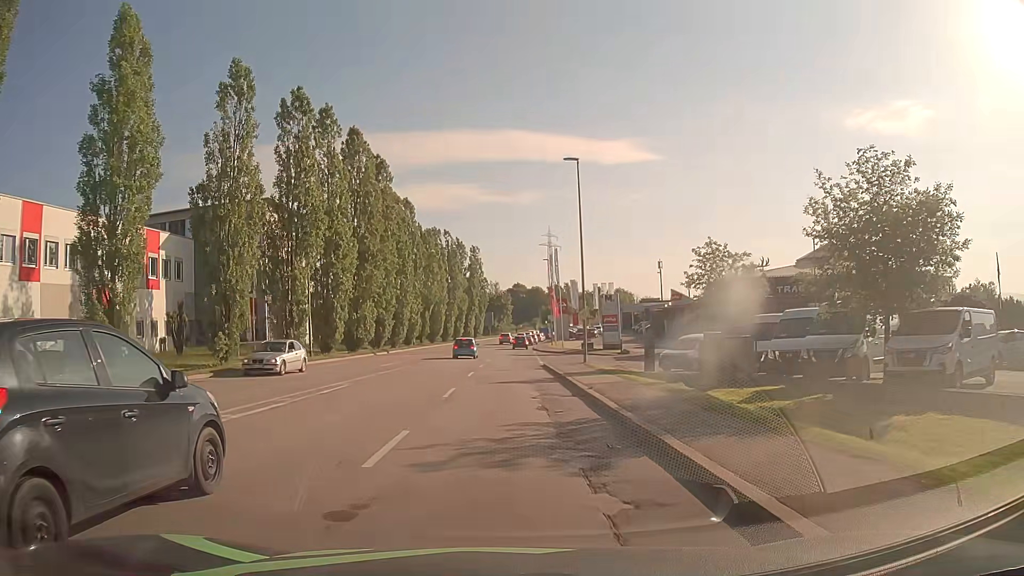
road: tertiary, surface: asphalt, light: Day
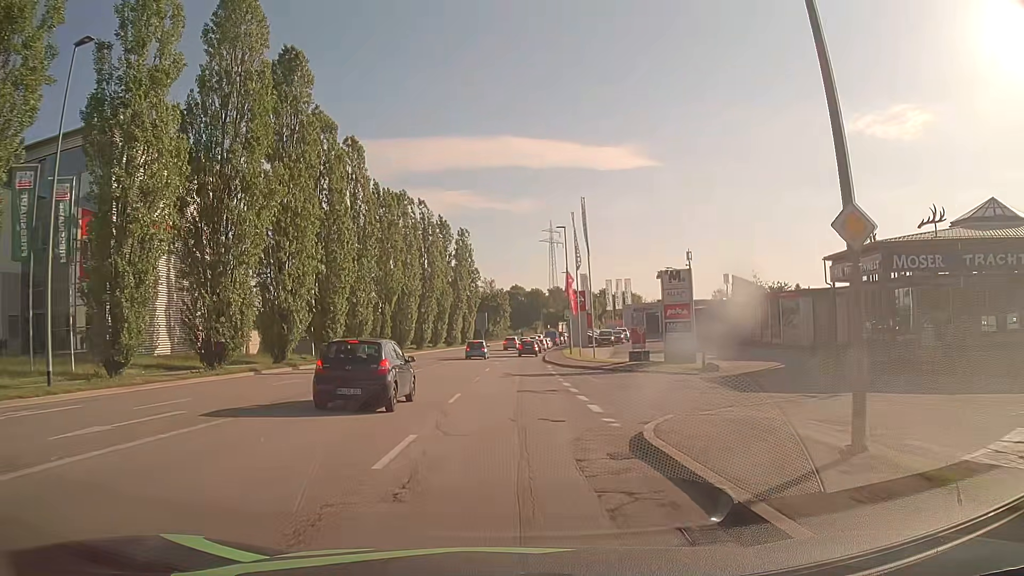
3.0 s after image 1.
(0.0, +26.7) m; 0°
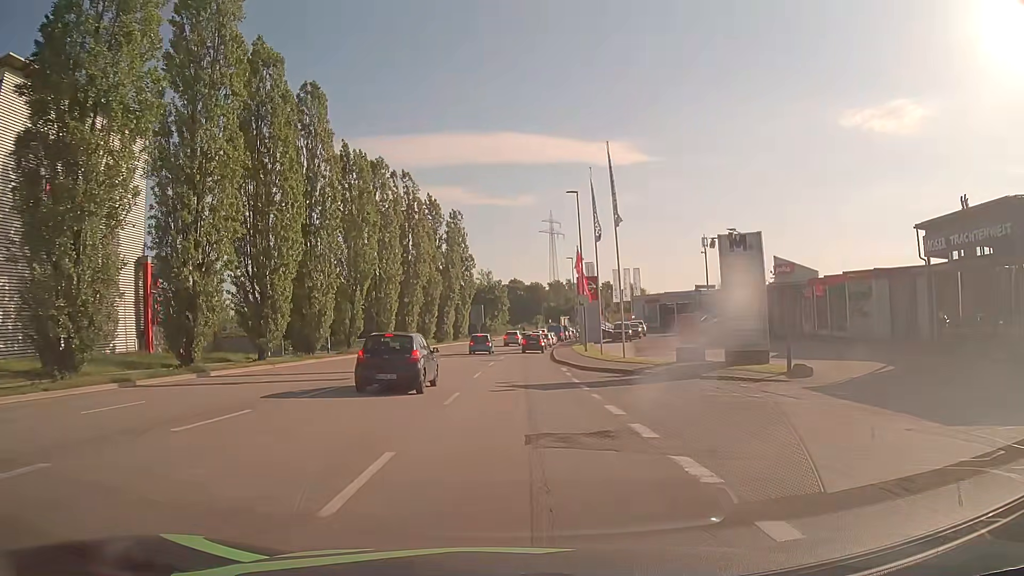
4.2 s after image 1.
(0.0, +11.3) m; 0°
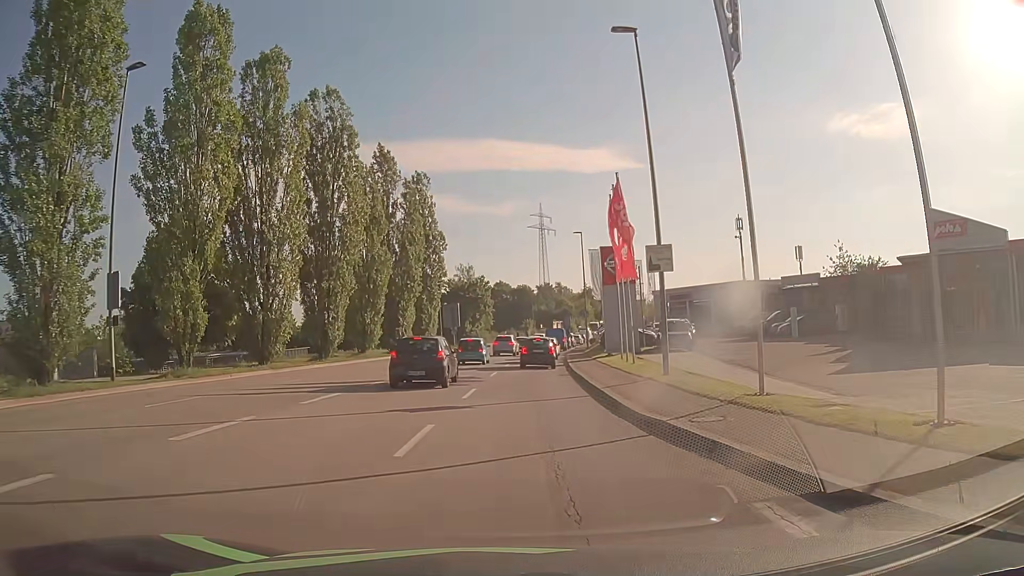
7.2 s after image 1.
(+0.3, +24.1) m; +1°
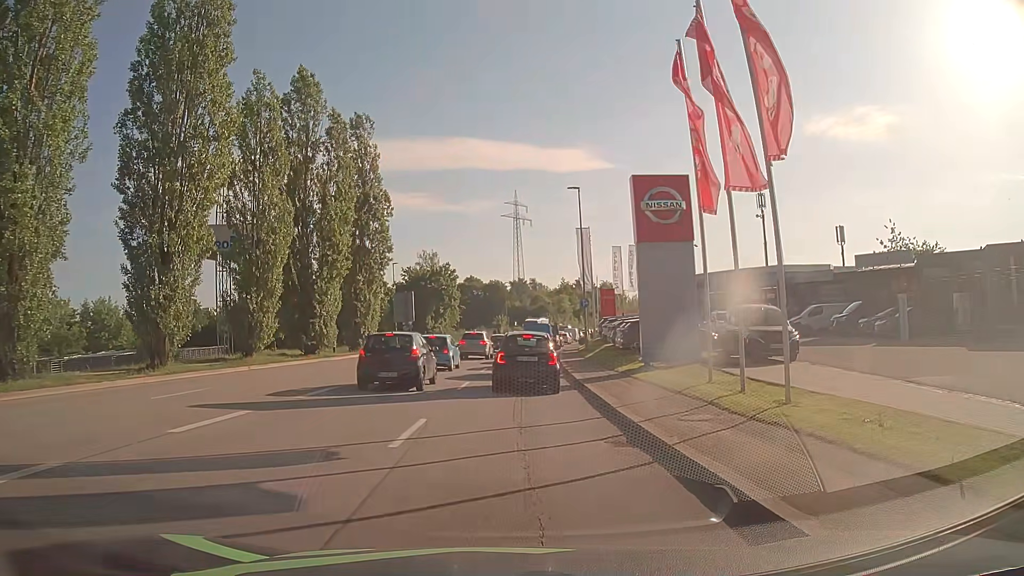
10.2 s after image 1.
(+0.4, +17.2) m; +3°
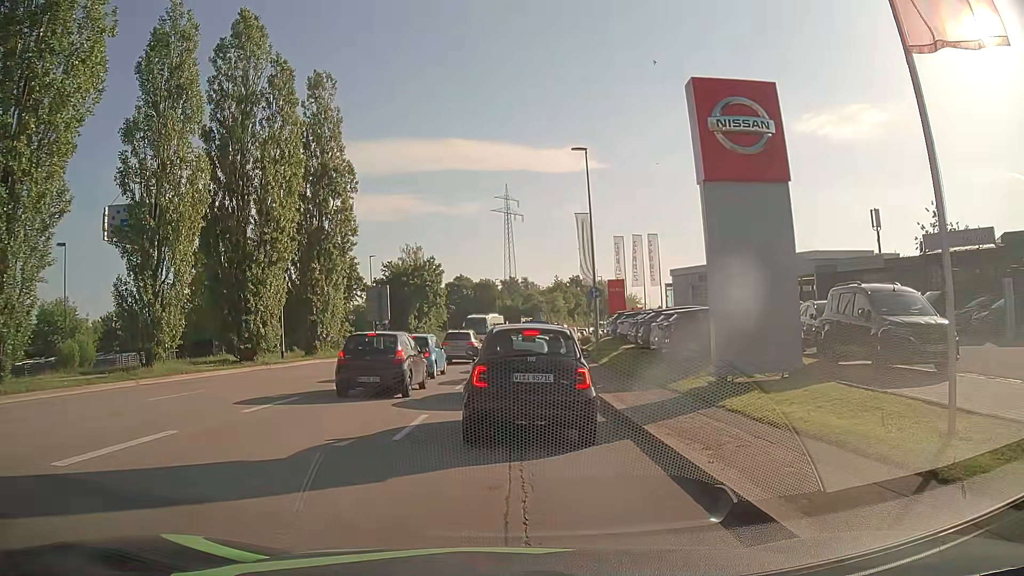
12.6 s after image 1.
(0.0, +8.7) m; 0°
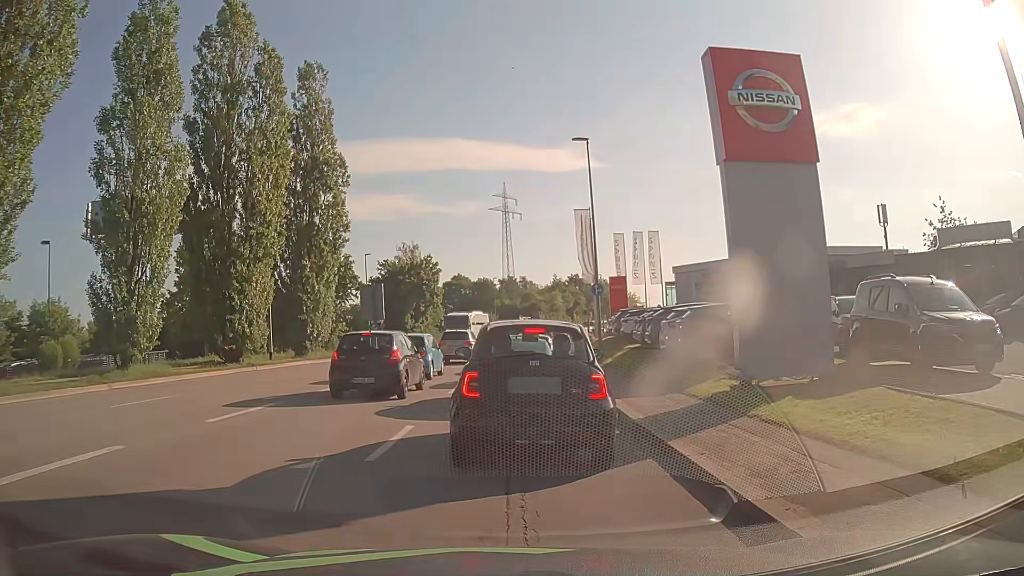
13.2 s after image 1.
(0.0, +1.5) m; +1°
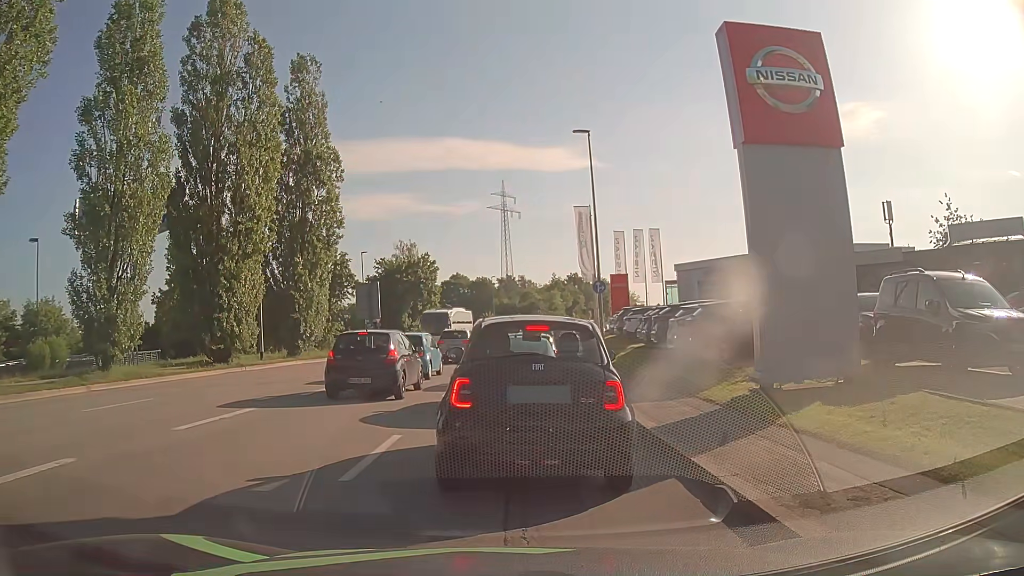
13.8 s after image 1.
(0.0, +1.1) m; -2°
